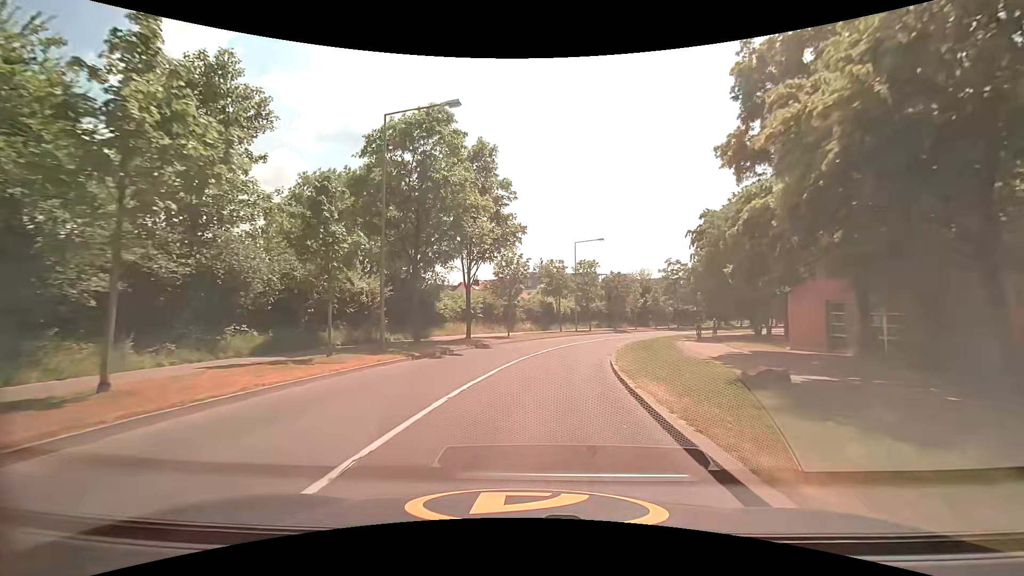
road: tertiary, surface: asphalt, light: Day
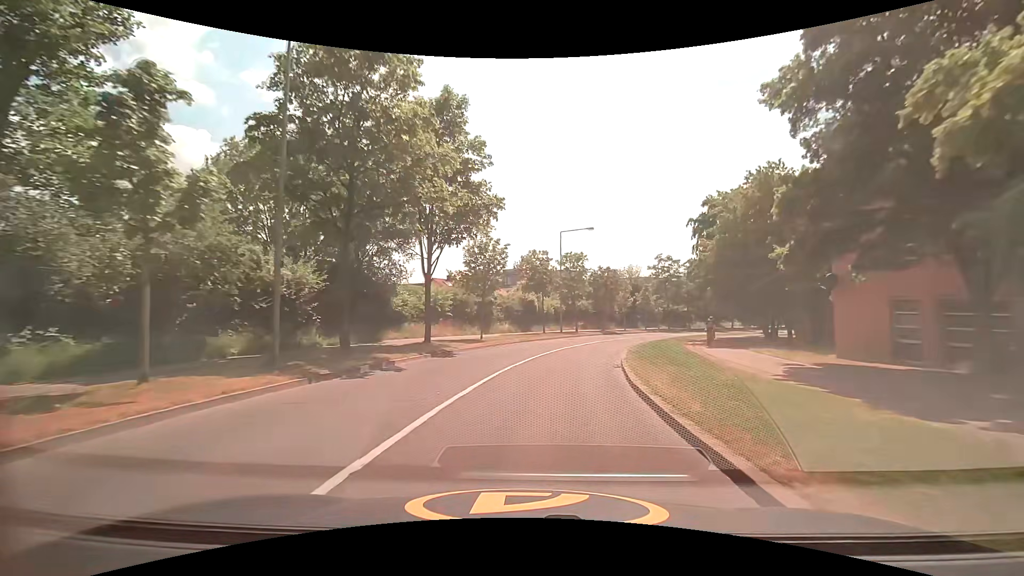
(+0.1, +7.0) m; +2°
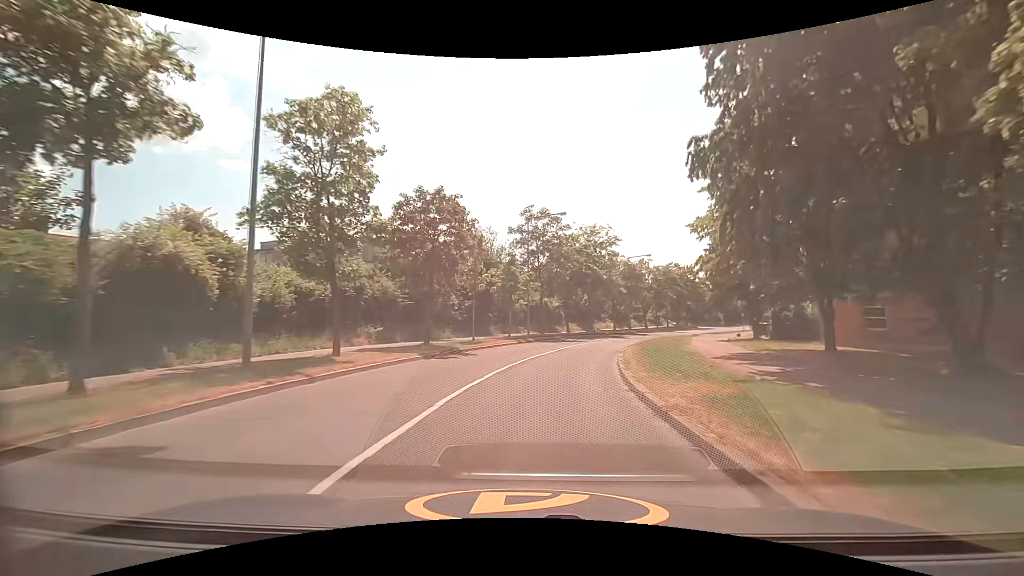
(+5.6, +35.3) m; +19°
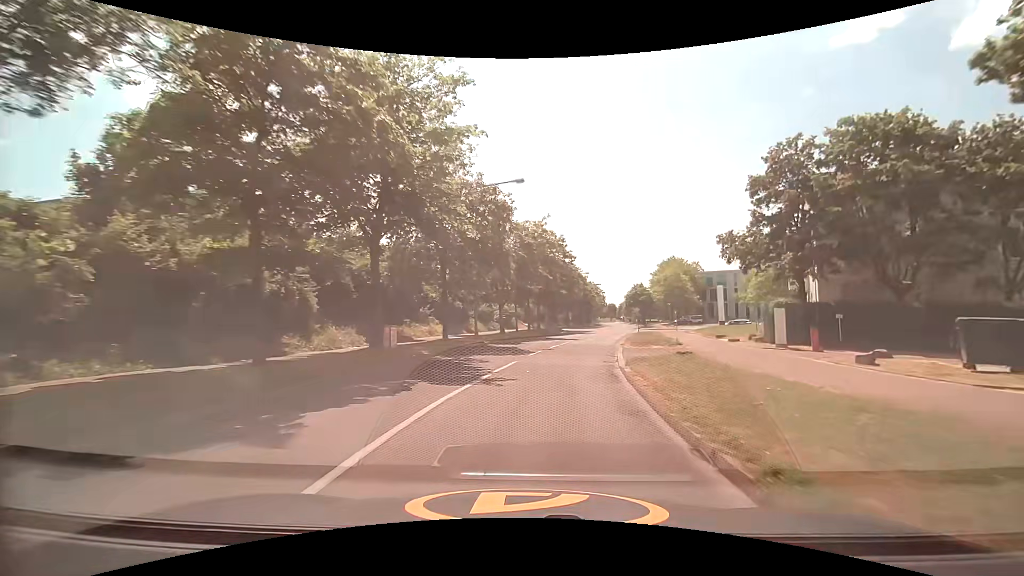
(+6.2, +37.6) m; +19°
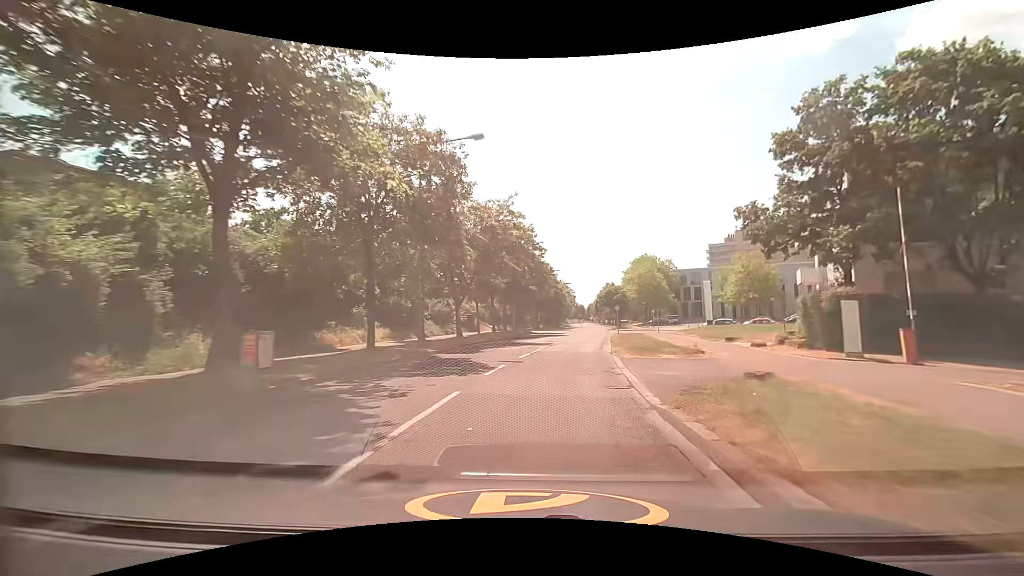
(+0.3, +7.8) m; +4°
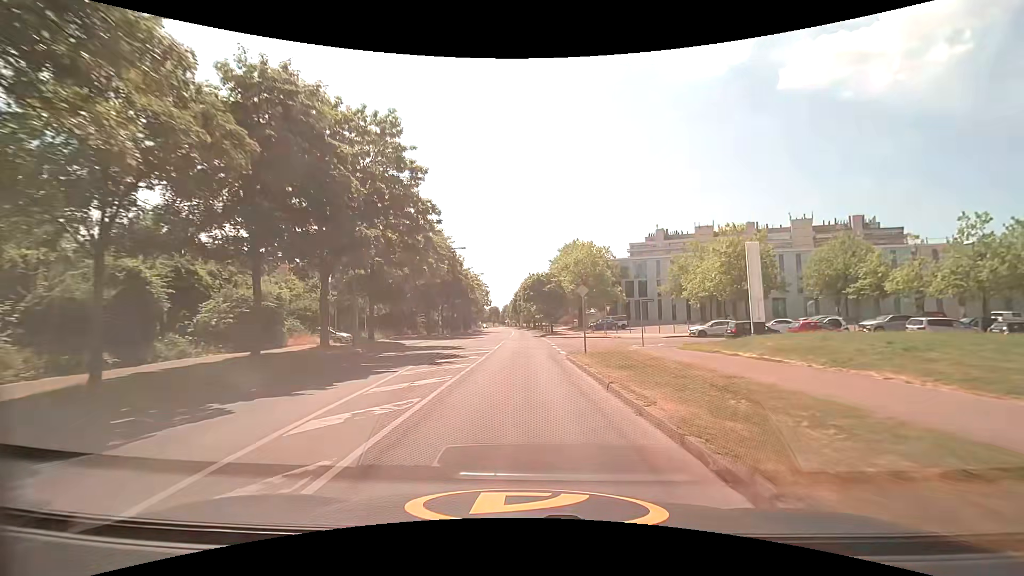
(+2.9, +29.7) m; +10°
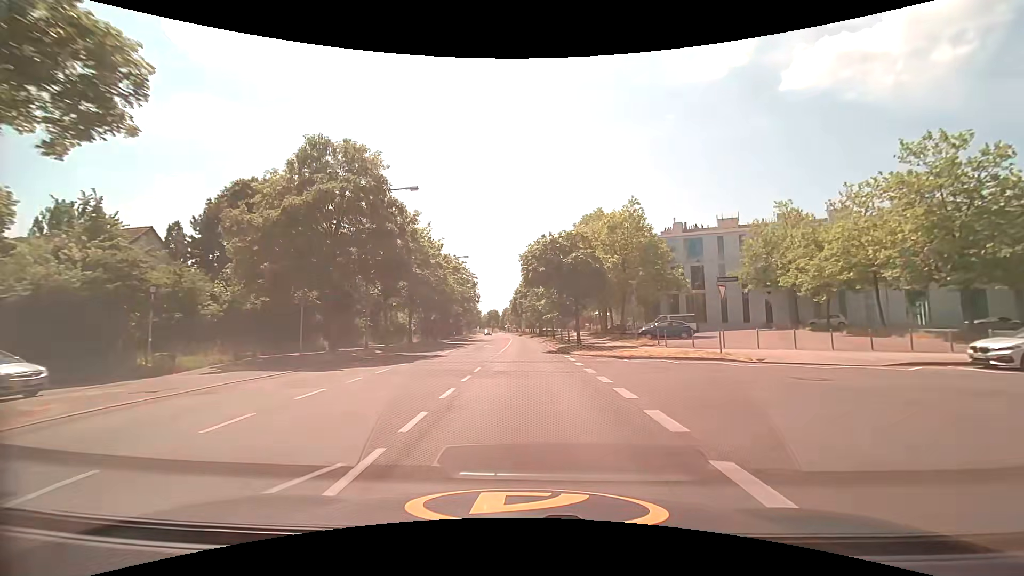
(0.0, +27.7) m; 0°
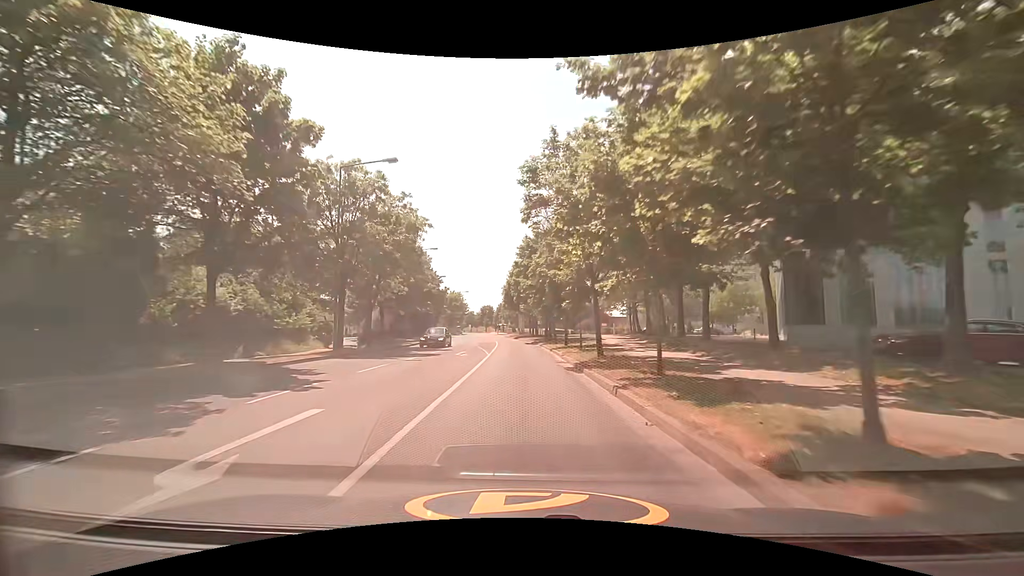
(-0.2, +35.6) m; -1°
(0, +10) (0, +20) (0, +30) (0, +40) (-1, +50) (-1, +60) (-2, +70) (-3, +80) (-5, +90) (-6, +100) m
